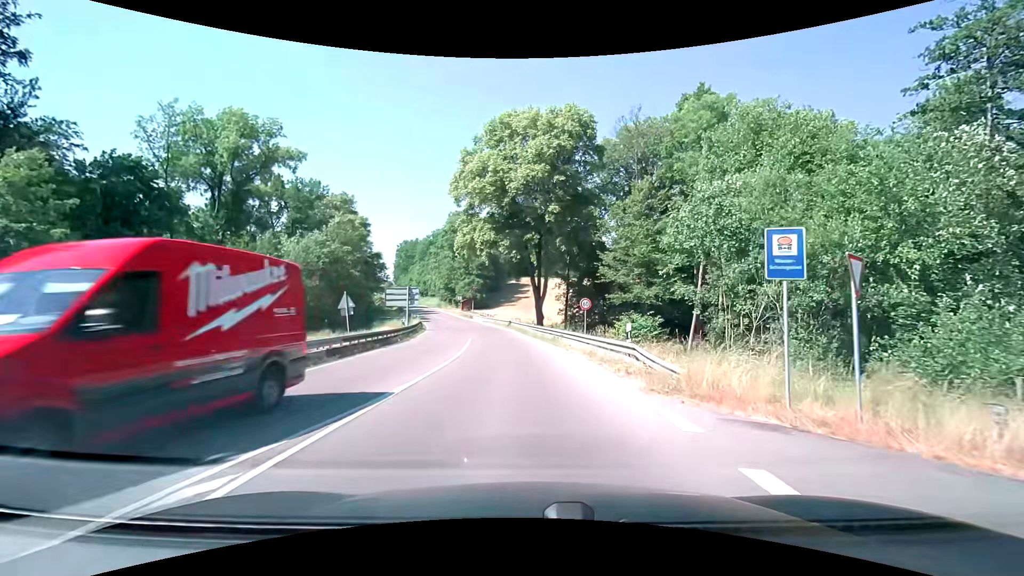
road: secondary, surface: asphalt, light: Day
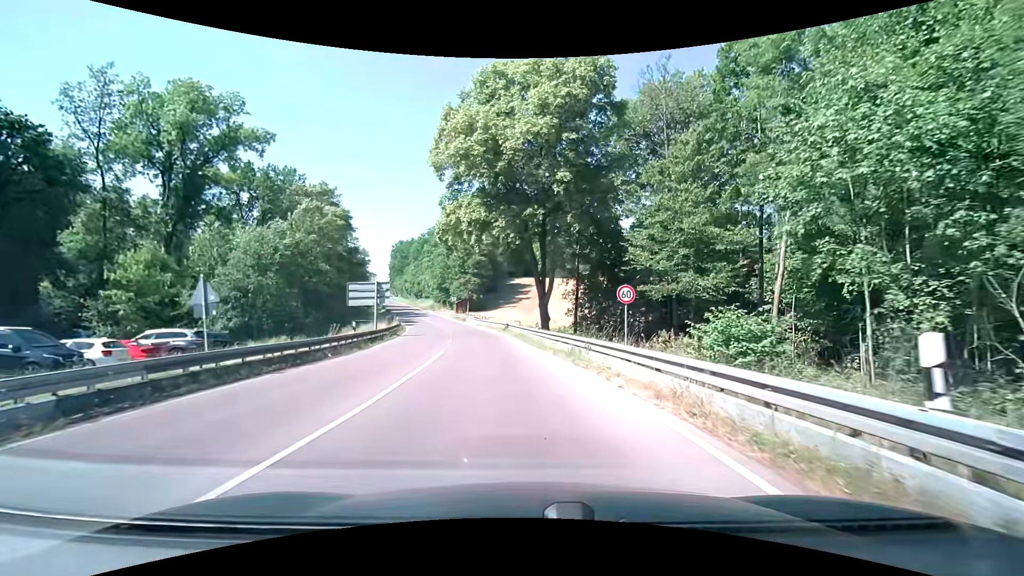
(0.0, +11.3) m; 0°
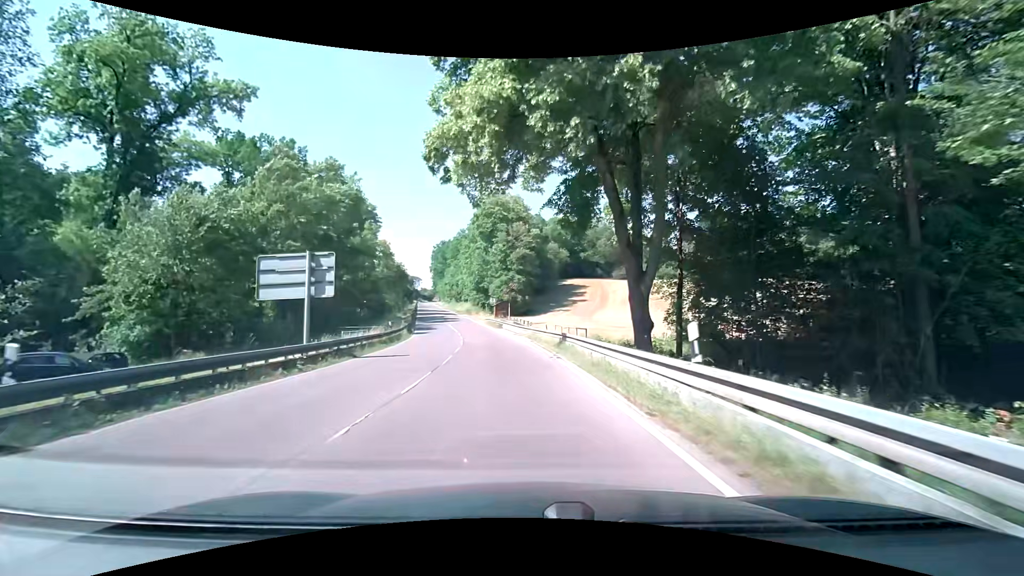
(-0.9, +20.6) m; -6°
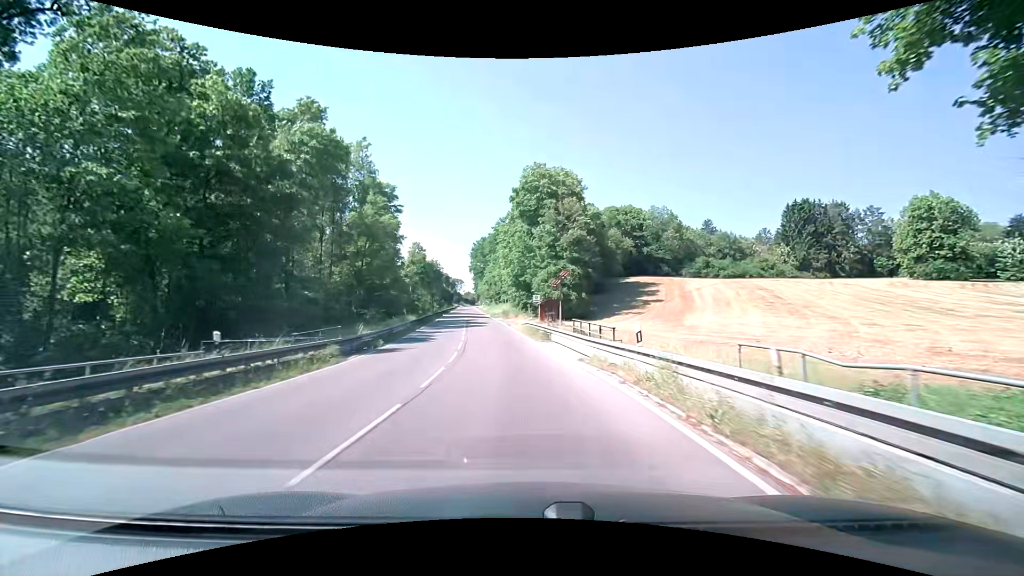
(-1.0, +23.9) m; -5°
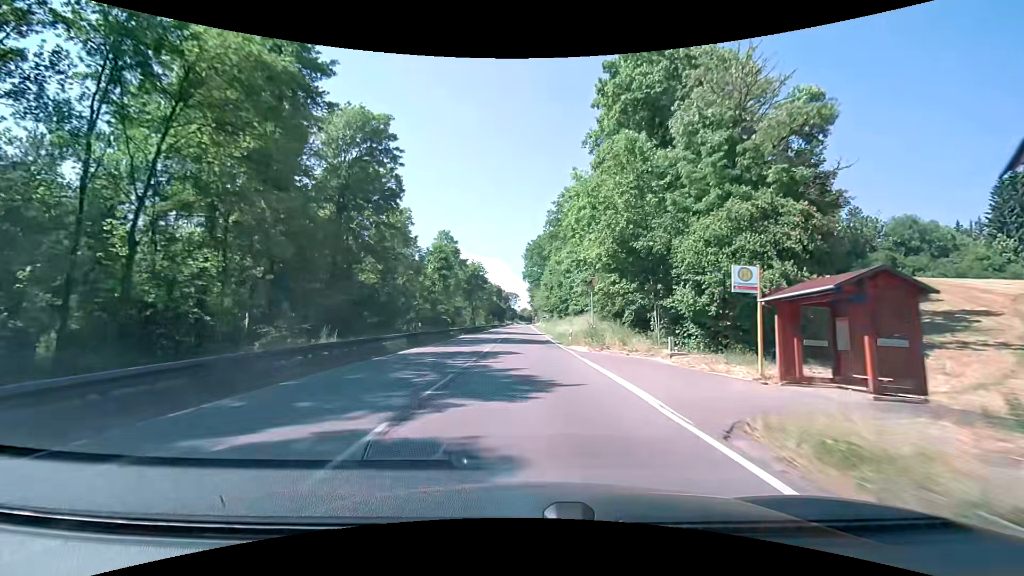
(-3.3, +44.0) m; -7°
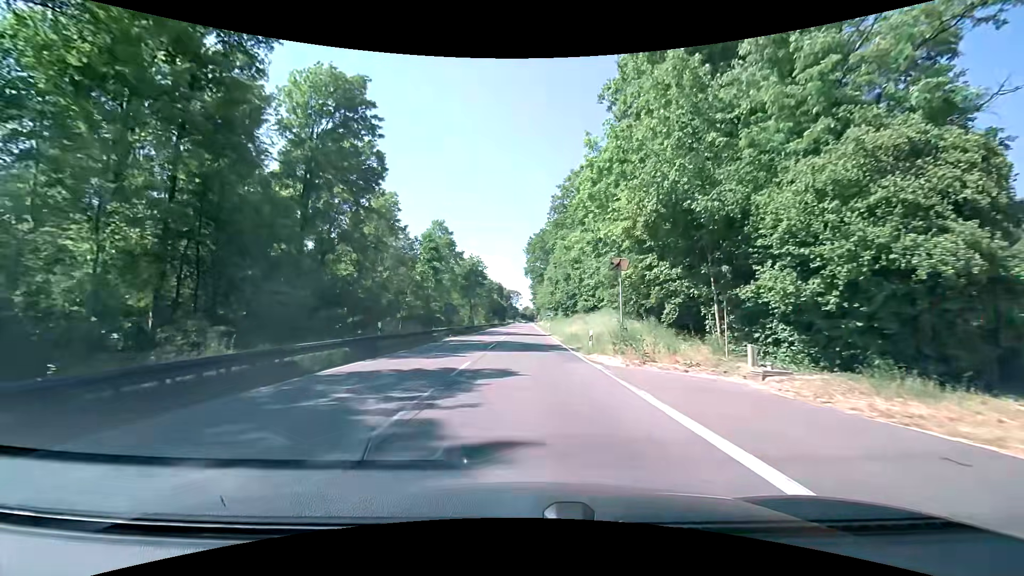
(0.0, +8.9) m; 0°
